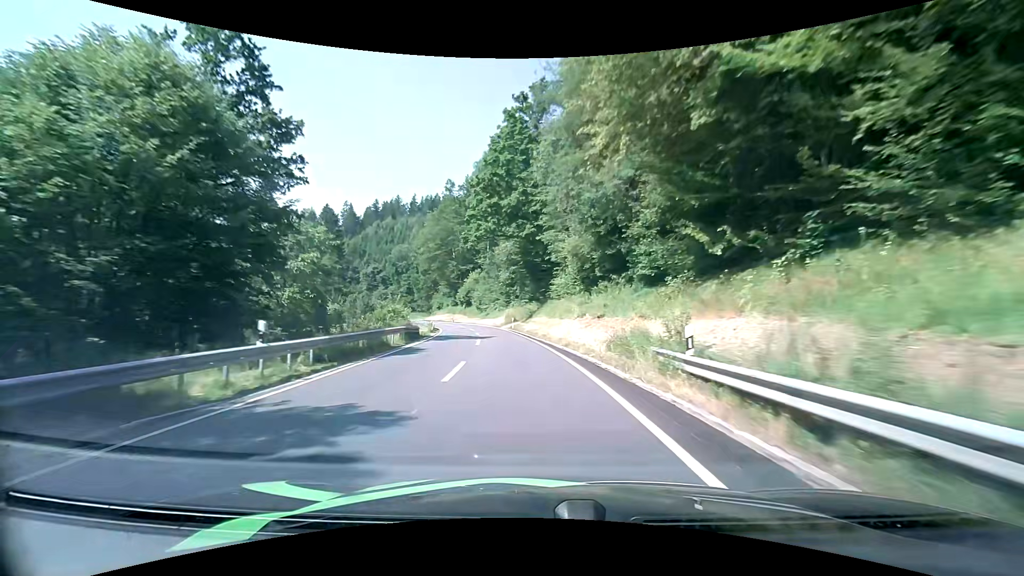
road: secondary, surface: asphalt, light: Day
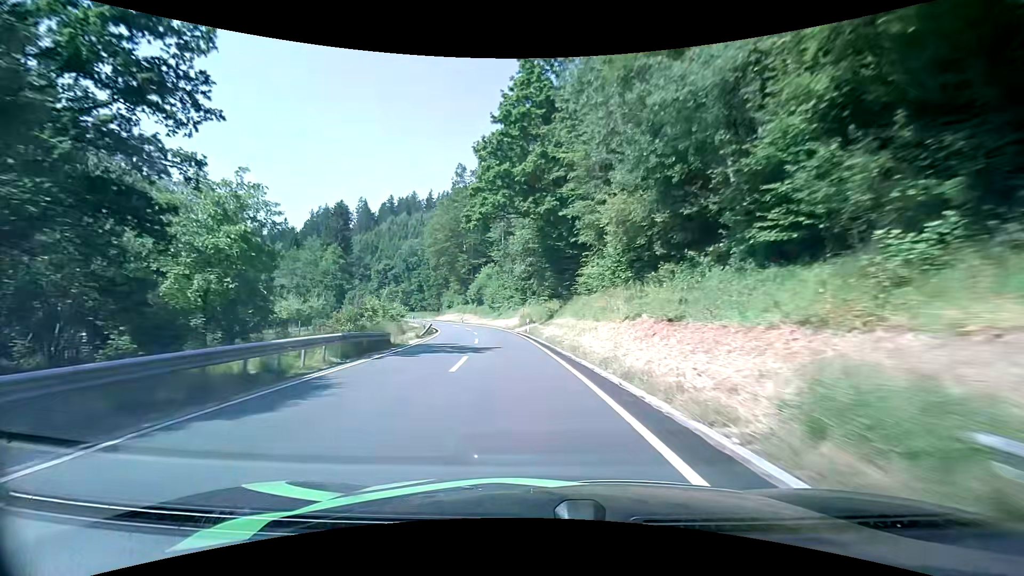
(-0.2, +10.6) m; -2°
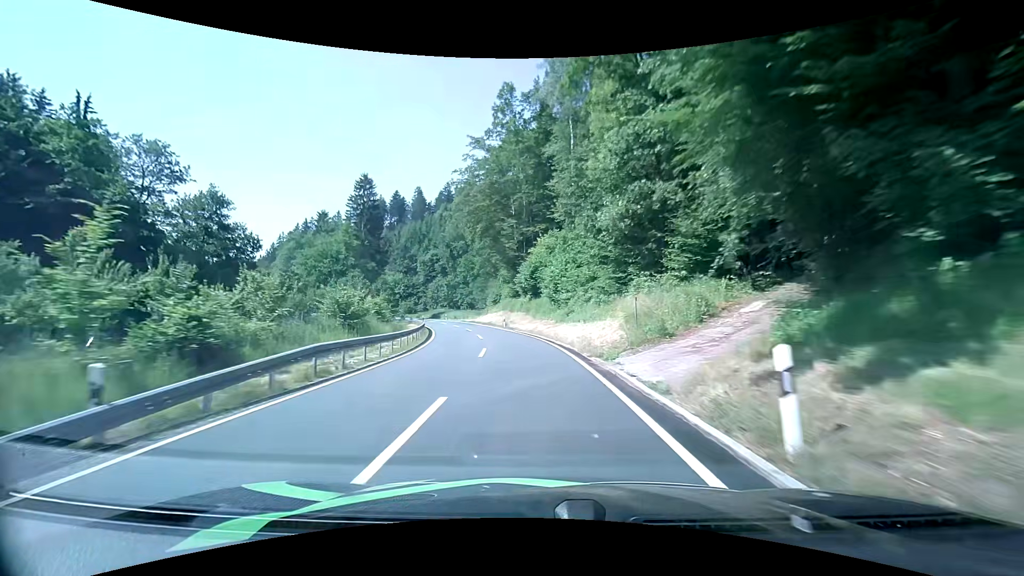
(-2.2, +31.9) m; -8°
(0, +10) (-1, +20) (-2, +30) (-3, +40) (-6, +50) (-8, +59) (-11, +69) (-15, +78) (-18, +87) (-22, +97) m
